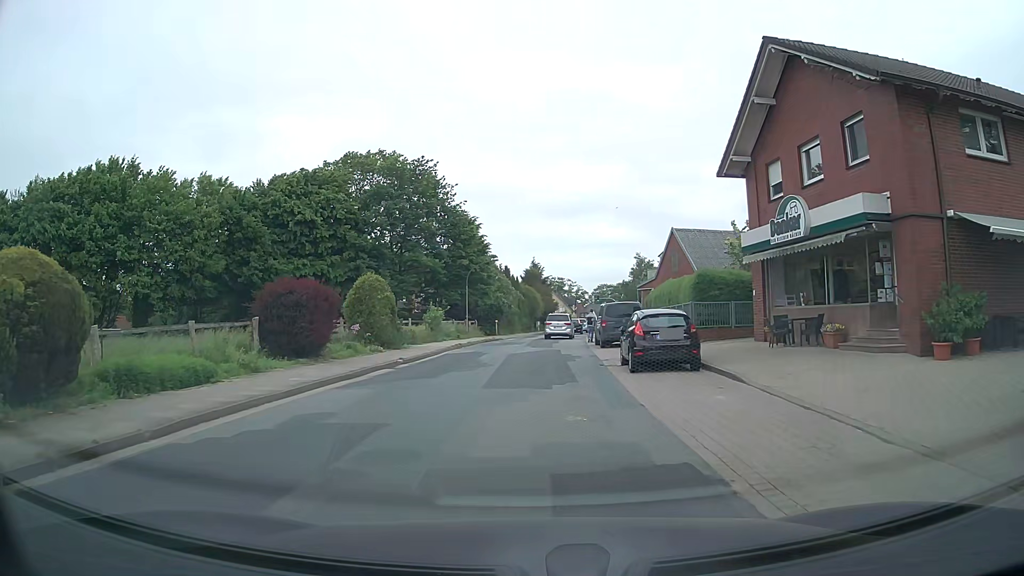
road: tertiary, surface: asphalt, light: Day
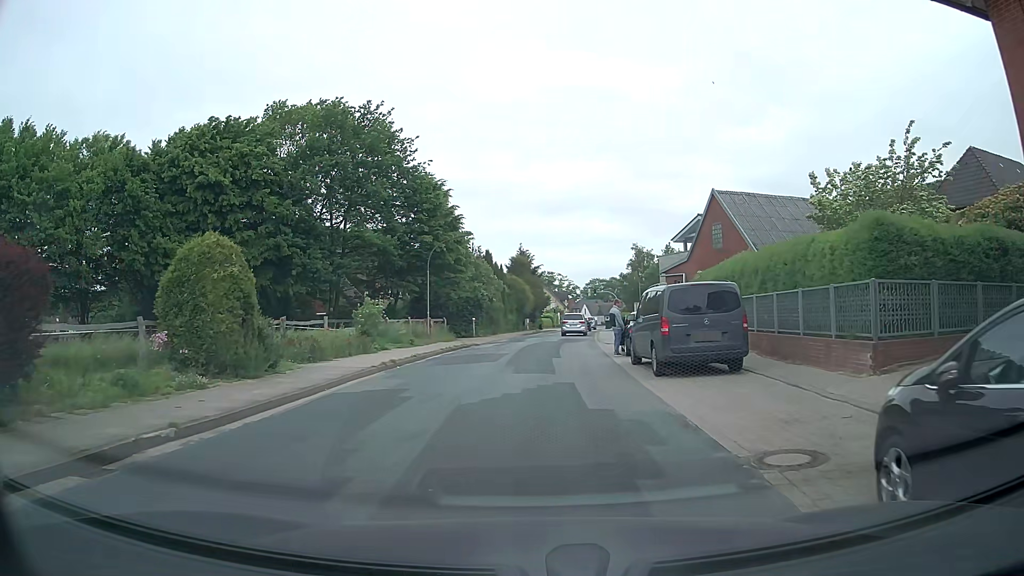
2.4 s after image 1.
(-0.1, +14.6) m; -1°
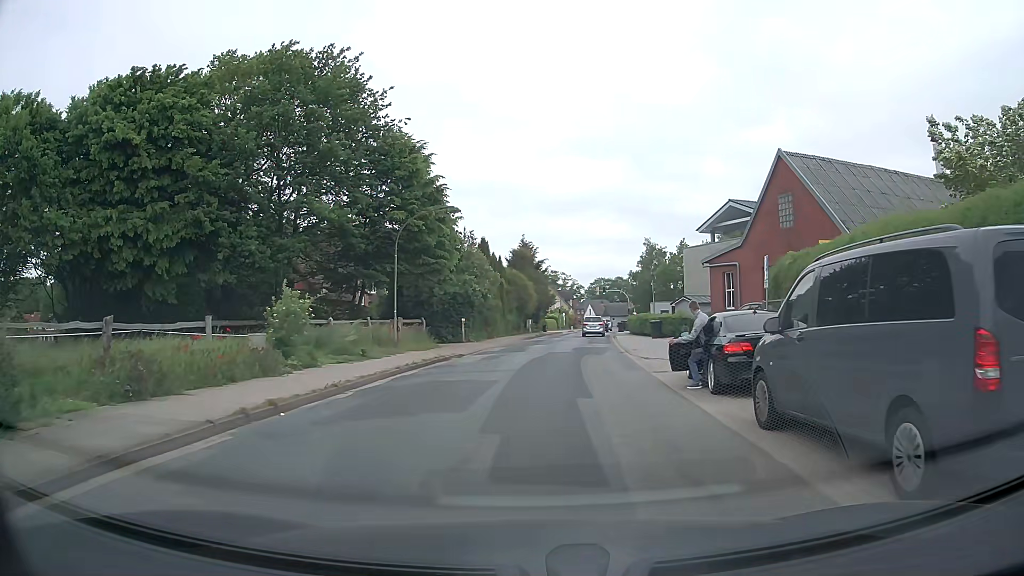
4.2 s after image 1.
(+0.1, +9.9) m; 0°
(0, +10) (+1, +20) (+2, +30) (+3, +40) (+4, +50) (+6, +60) (+7, +70) (+9, +79) (+10, +89) (+12, +99) m
